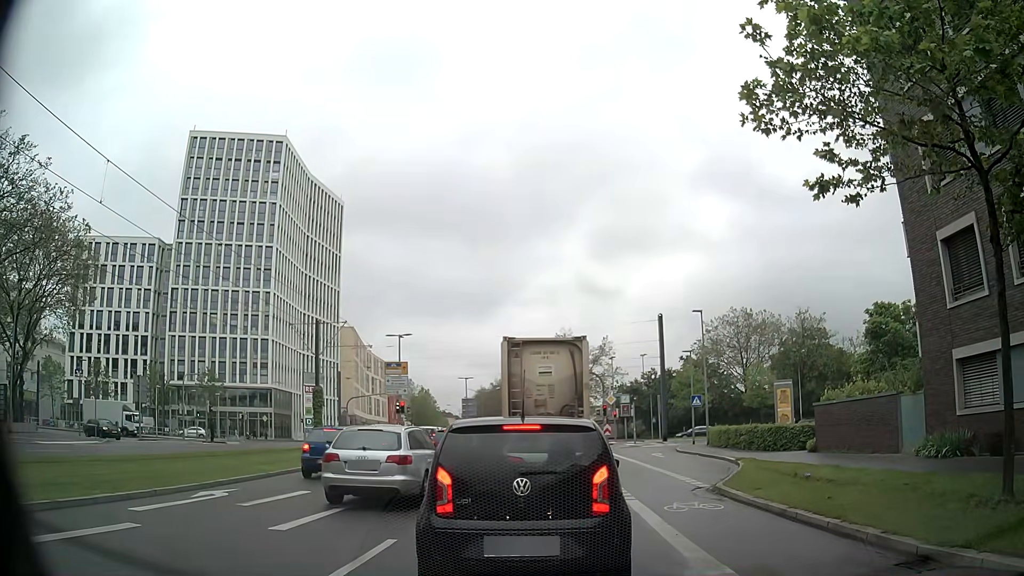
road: secondary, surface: asphalt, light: Day
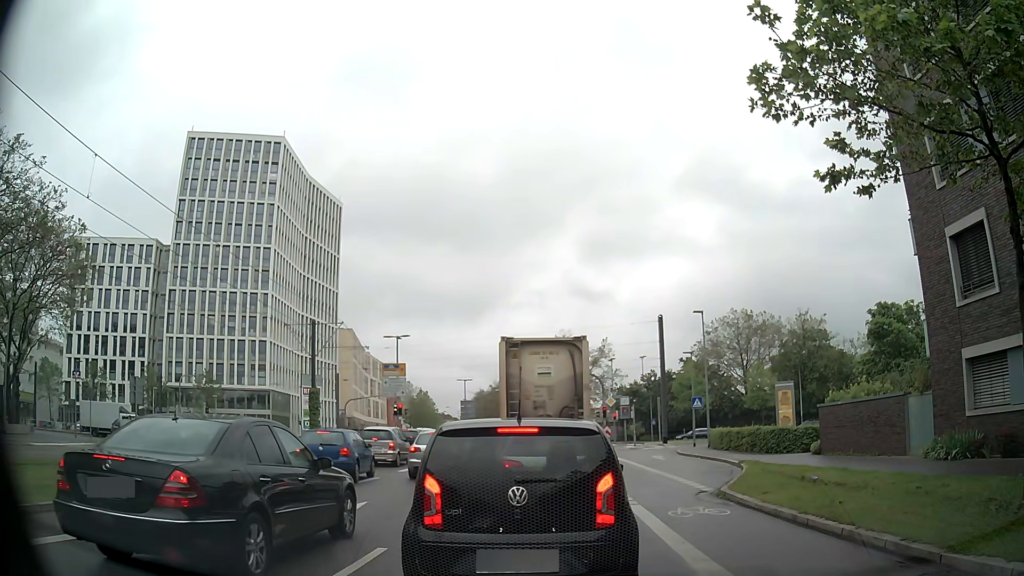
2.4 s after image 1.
(0.0, +0.5) m; 0°
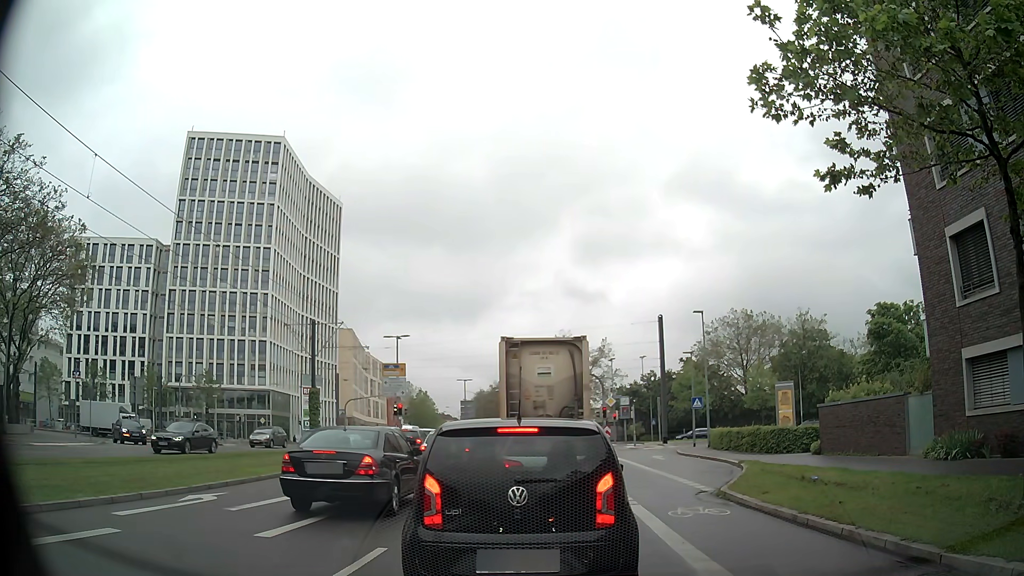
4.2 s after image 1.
(0.0, 0.0) m; 0°
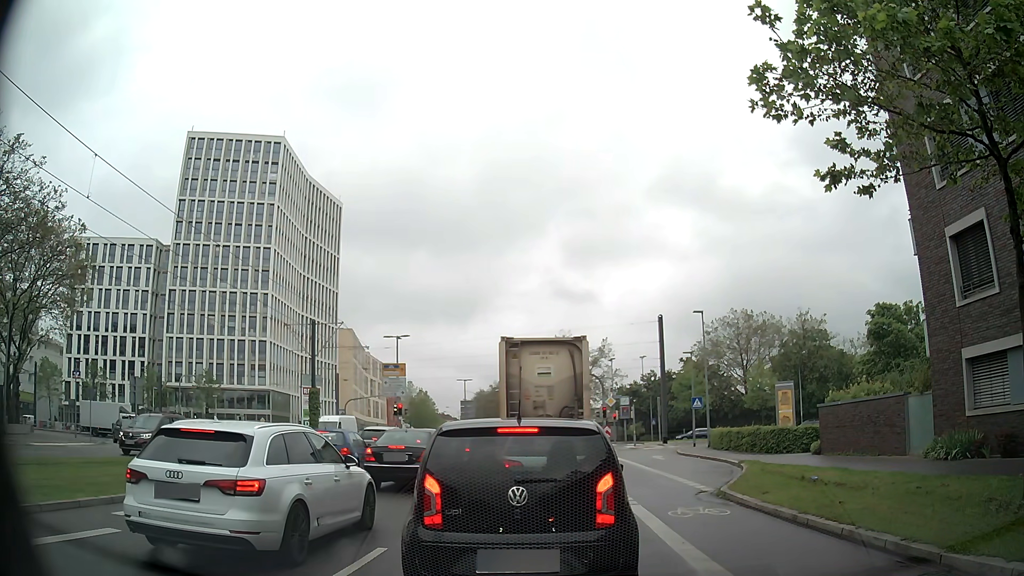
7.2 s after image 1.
(0.0, 0.0) m; 0°
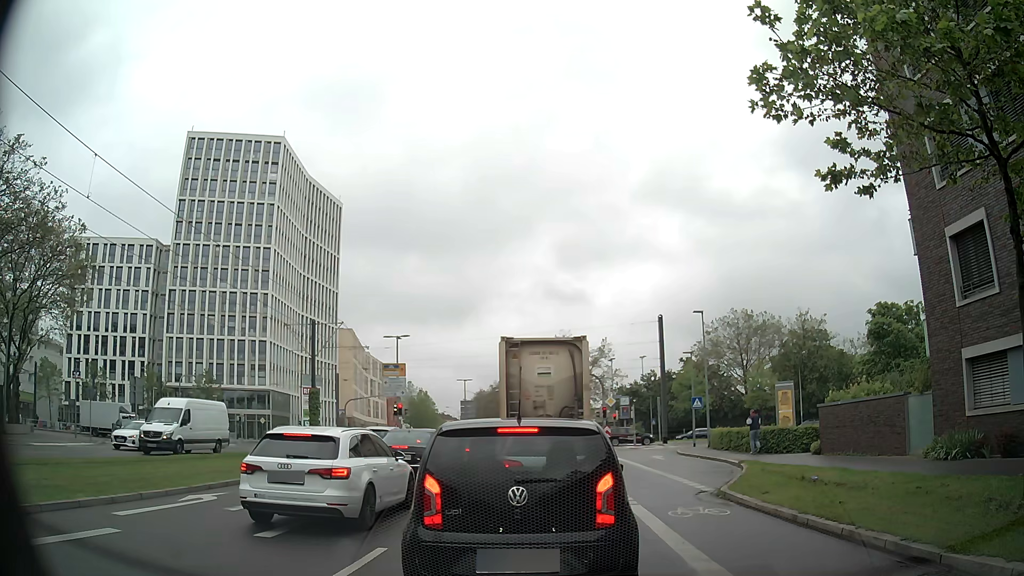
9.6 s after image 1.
(0.0, 0.0) m; 0°
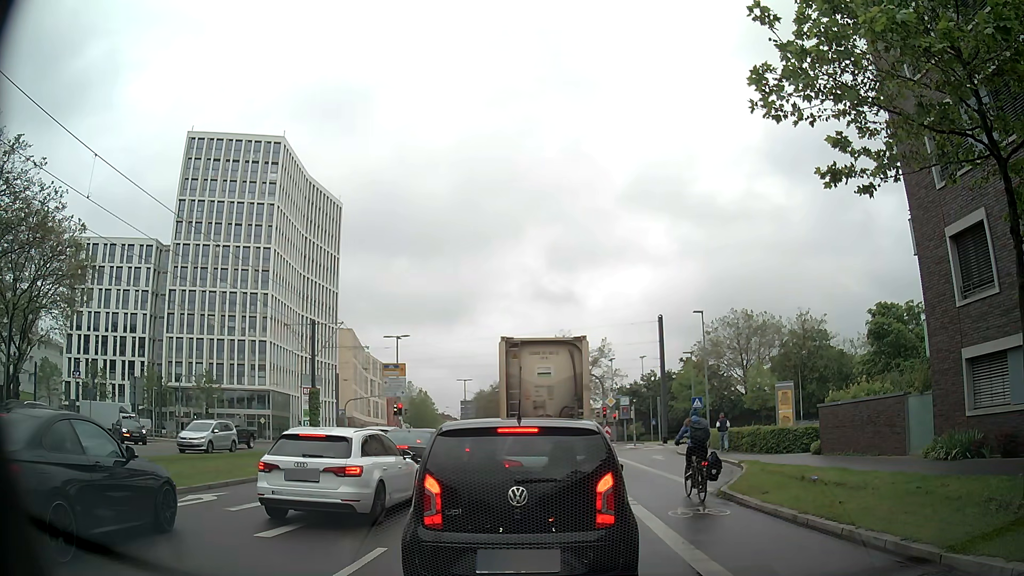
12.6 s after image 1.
(0.0, 0.0) m; 0°
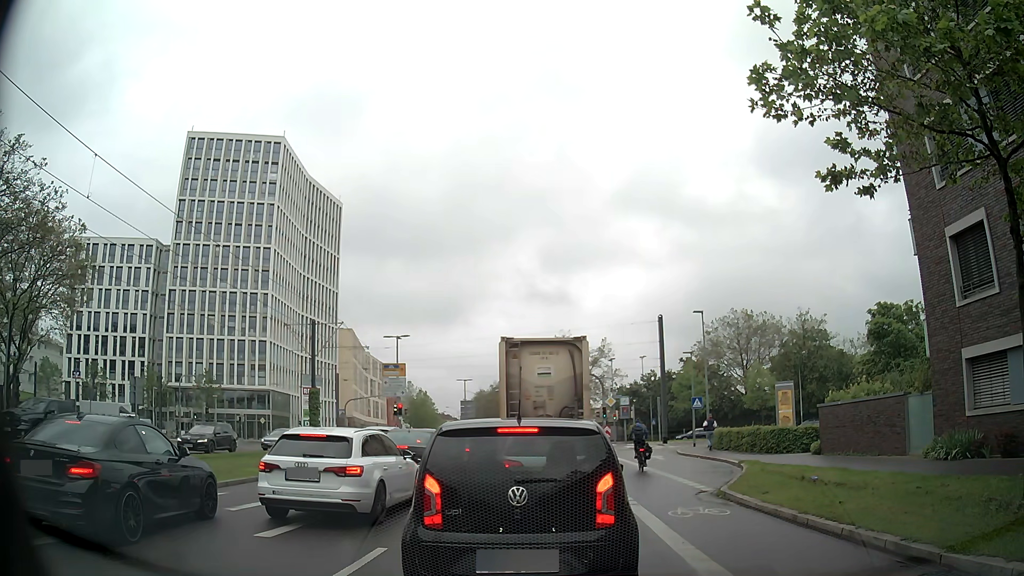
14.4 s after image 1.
(0.0, 0.0) m; 0°
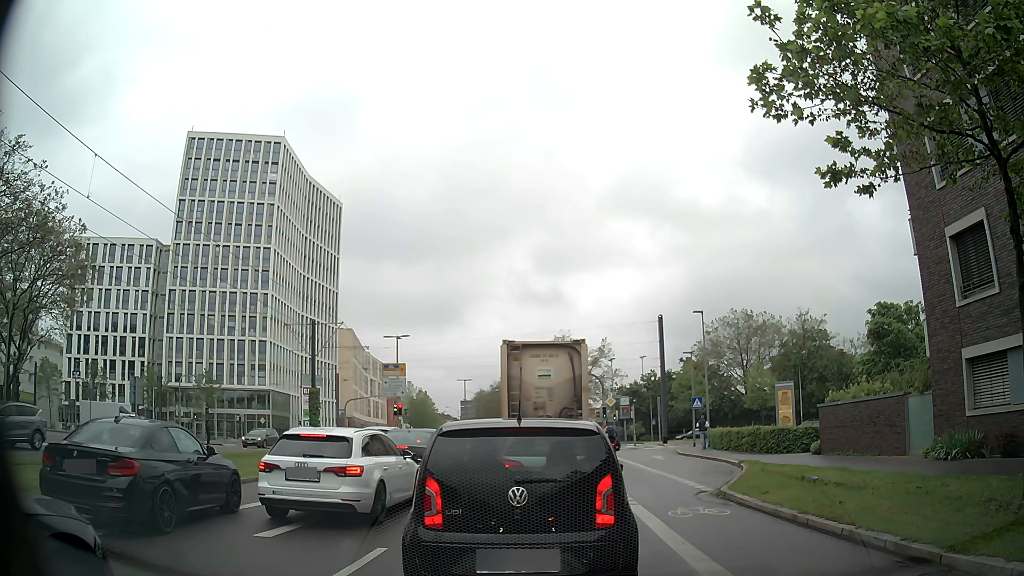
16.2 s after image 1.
(0.0, 0.0) m; 0°
